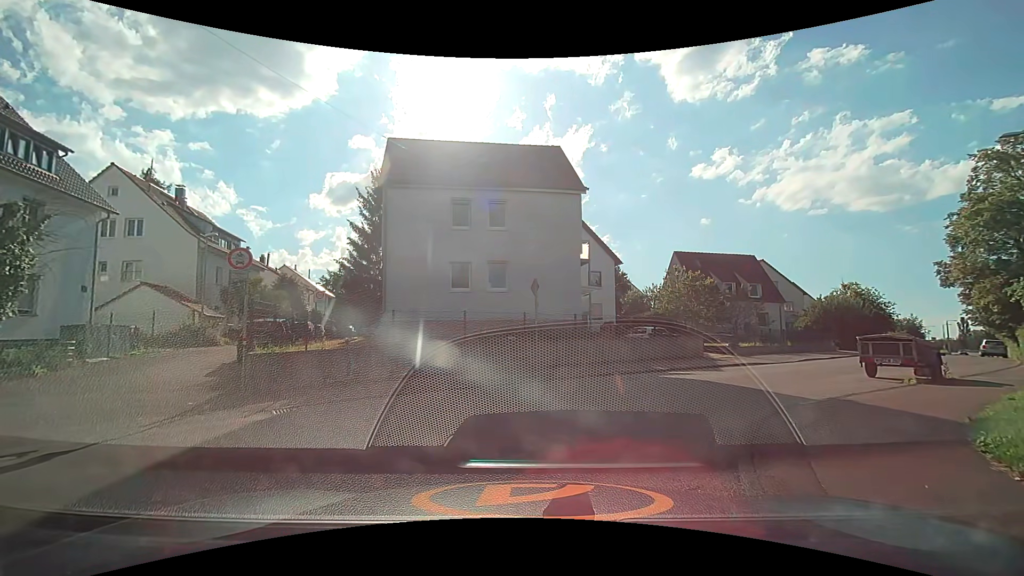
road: residential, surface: asphalt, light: Day
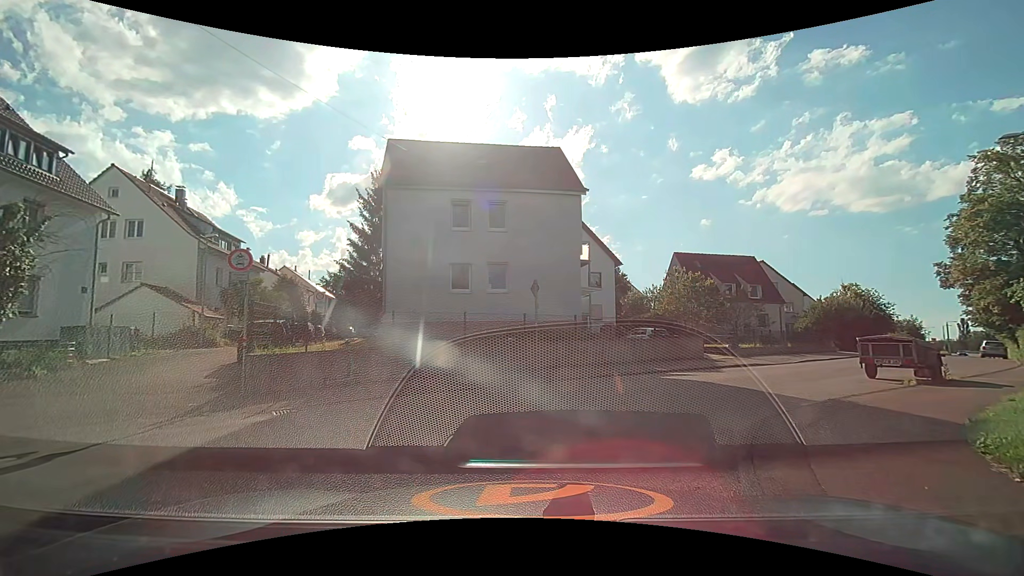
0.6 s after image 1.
(0.0, 0.0) m; 0°
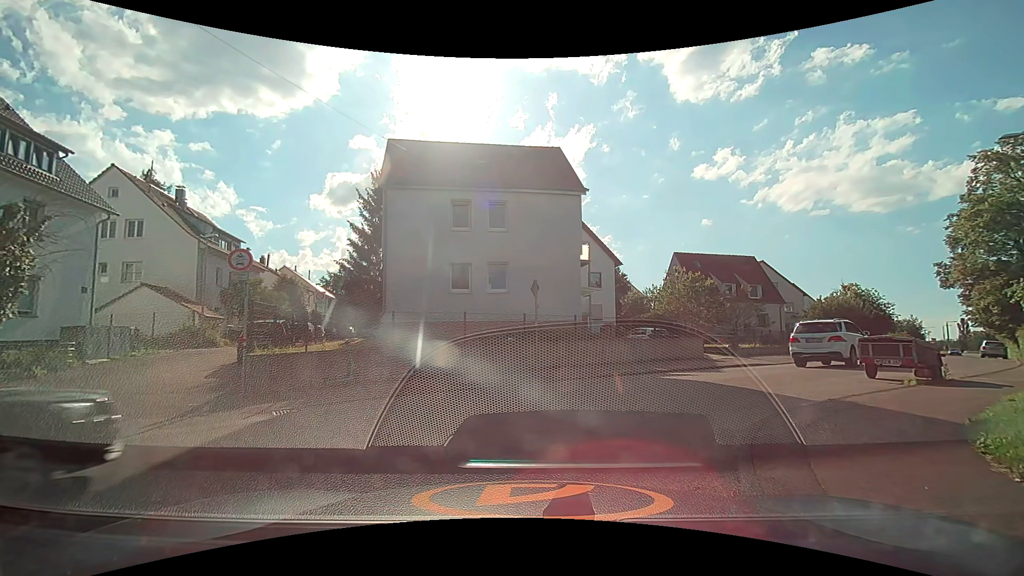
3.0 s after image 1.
(0.0, 0.0) m; 0°
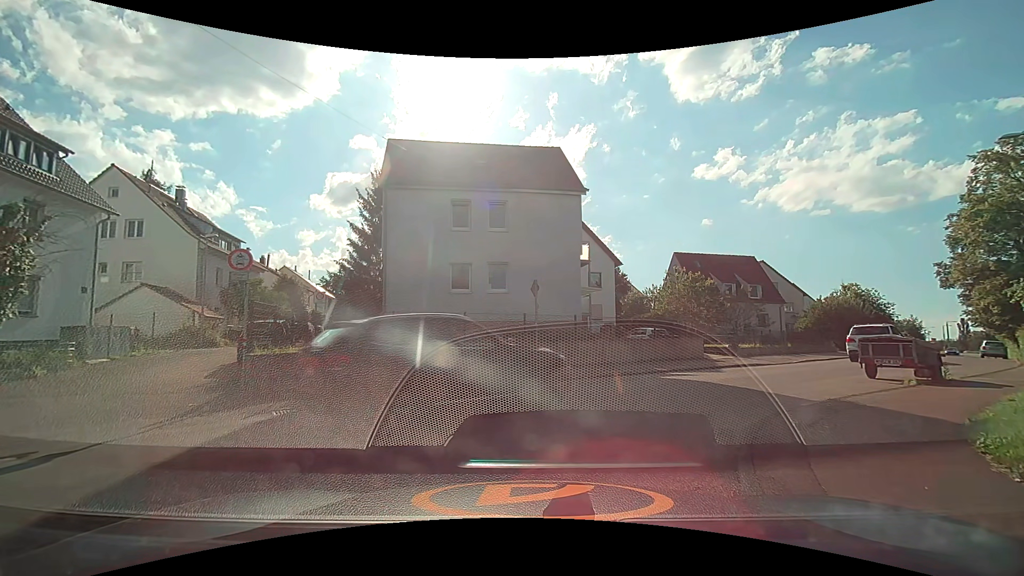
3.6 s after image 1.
(0.0, 0.0) m; 0°
(0, +10) (+6, +18) (+14, +25) (+21, +32) (+28, +39) (+34, +47) (+41, +54) (+48, +61) (+54, +69) (+61, +76) m
